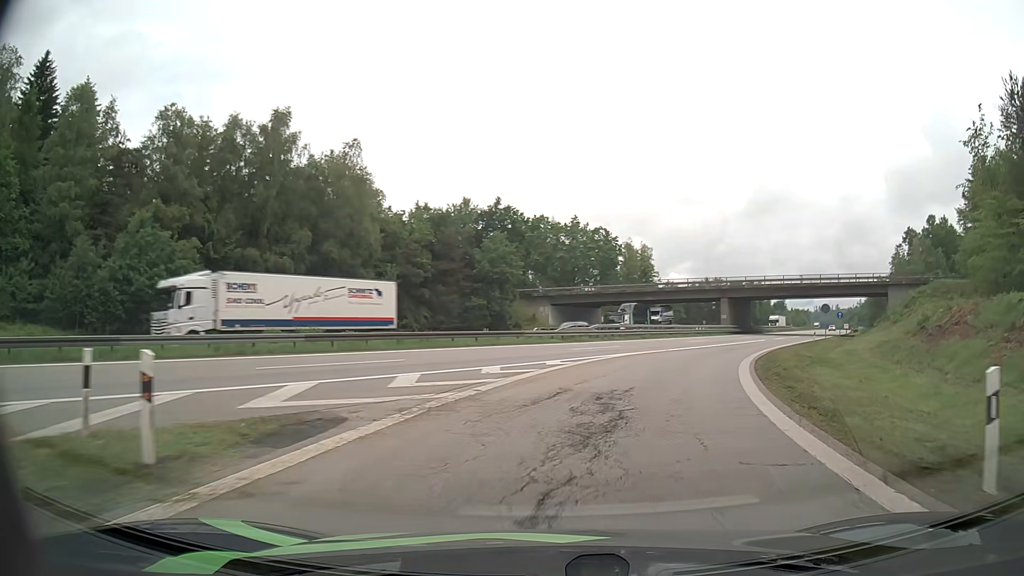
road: motorway_link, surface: asphalt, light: Day
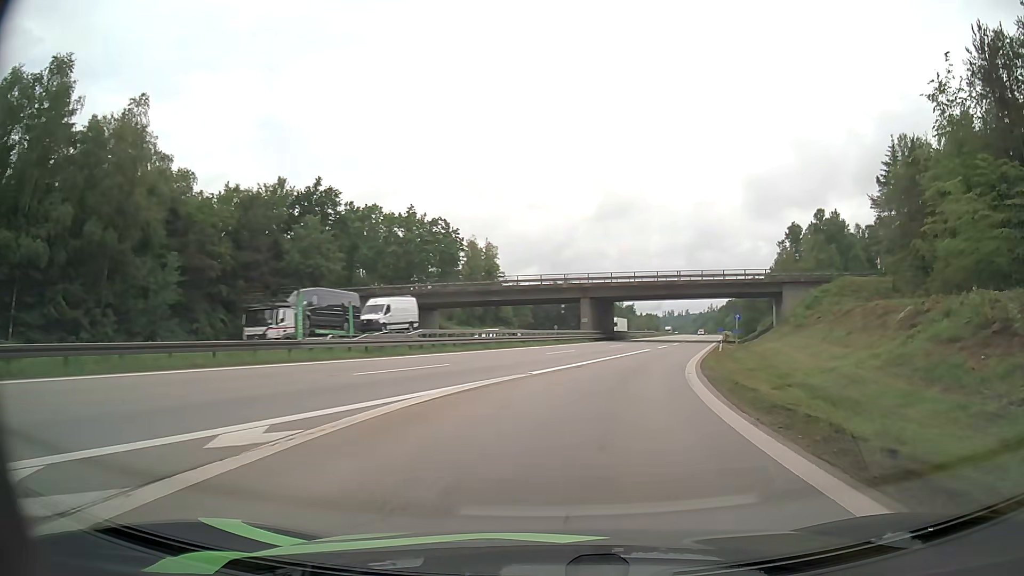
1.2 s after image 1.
(+1.8, +14.4) m; +14°
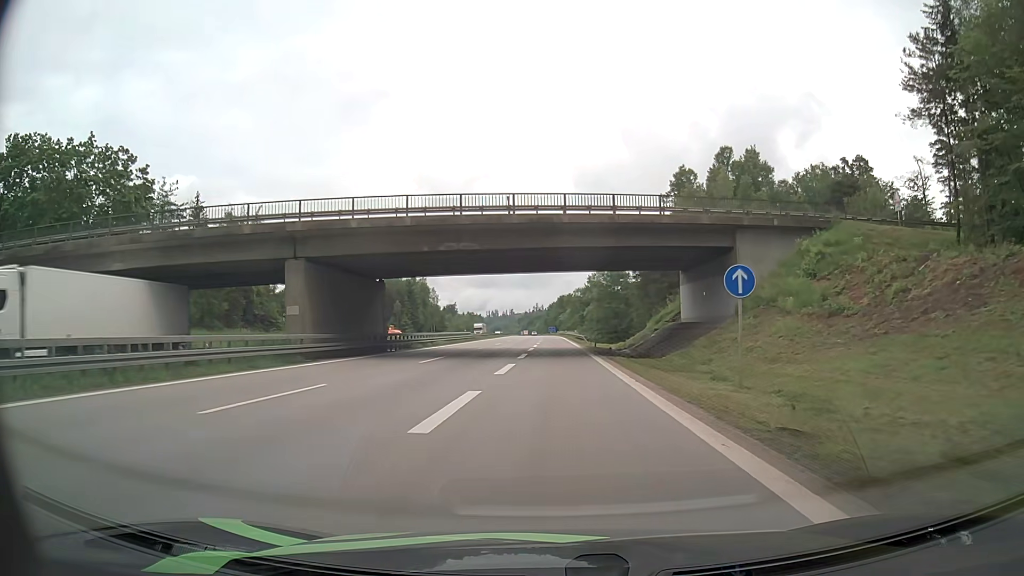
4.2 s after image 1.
(+7.3, +42.0) m; +15°
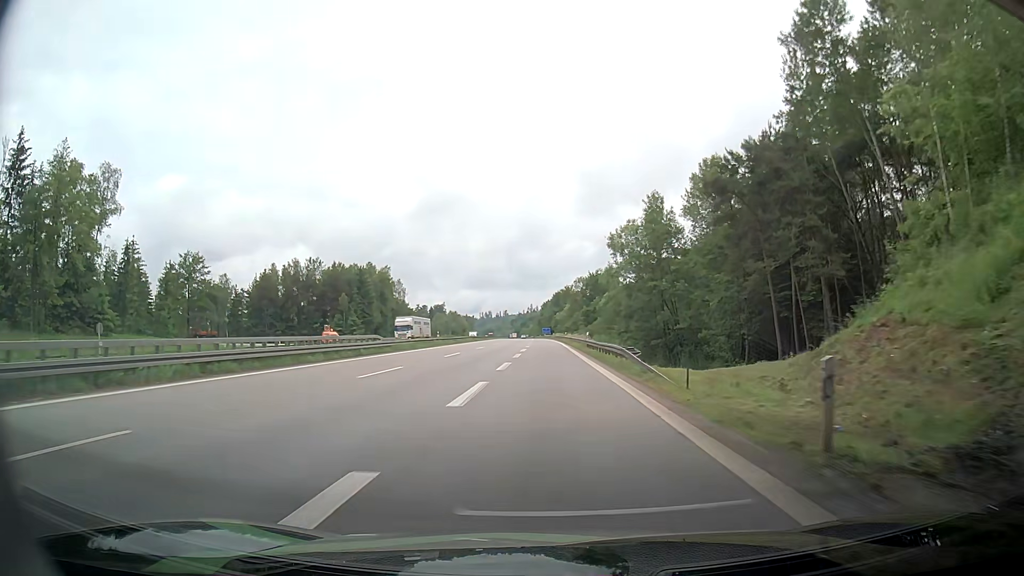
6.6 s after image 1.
(+0.8, +45.3) m; +1°
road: motorway
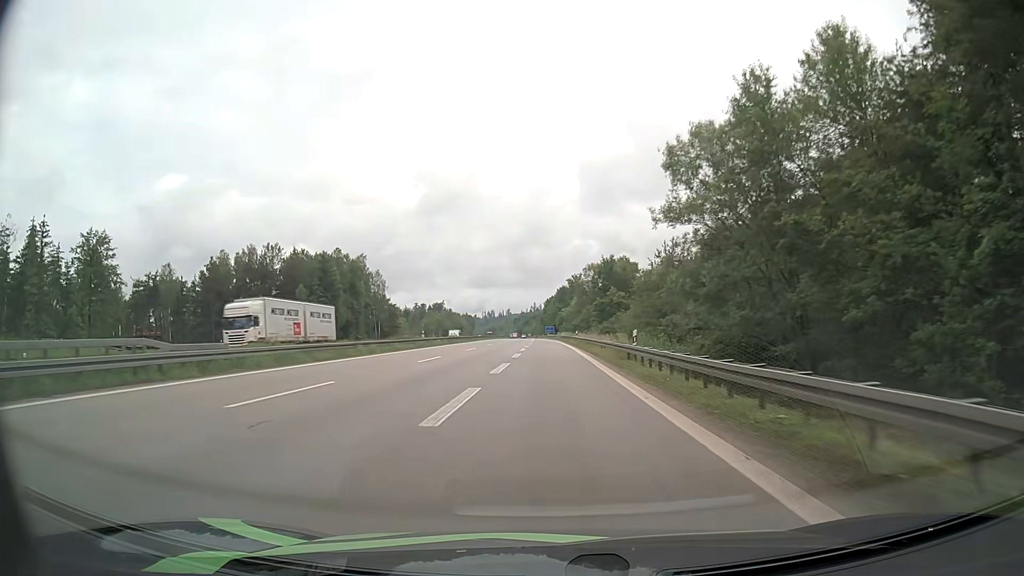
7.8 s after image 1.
(-0.6, +27.2) m; -1°
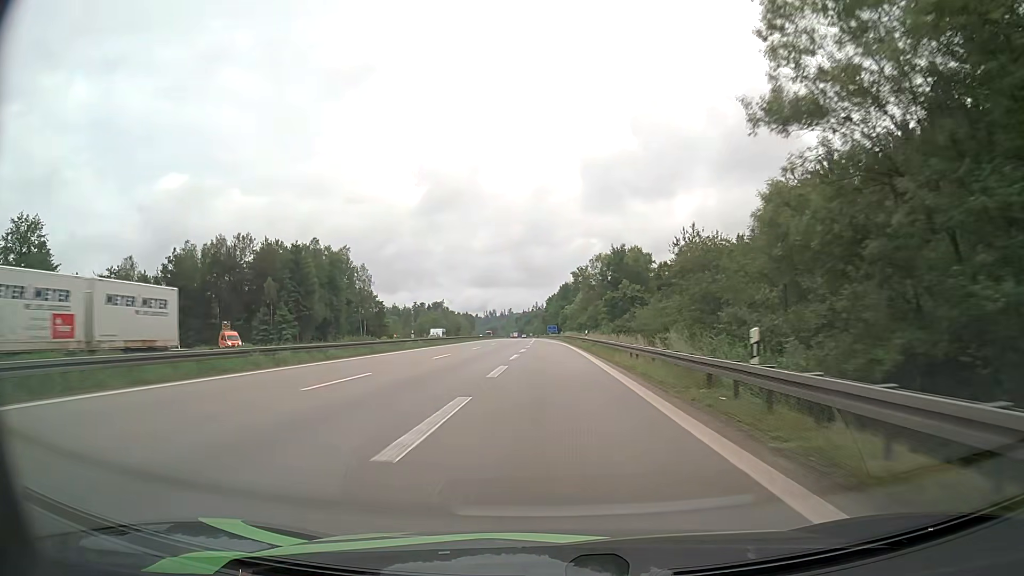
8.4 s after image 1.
(0.0, +14.6) m; 0°
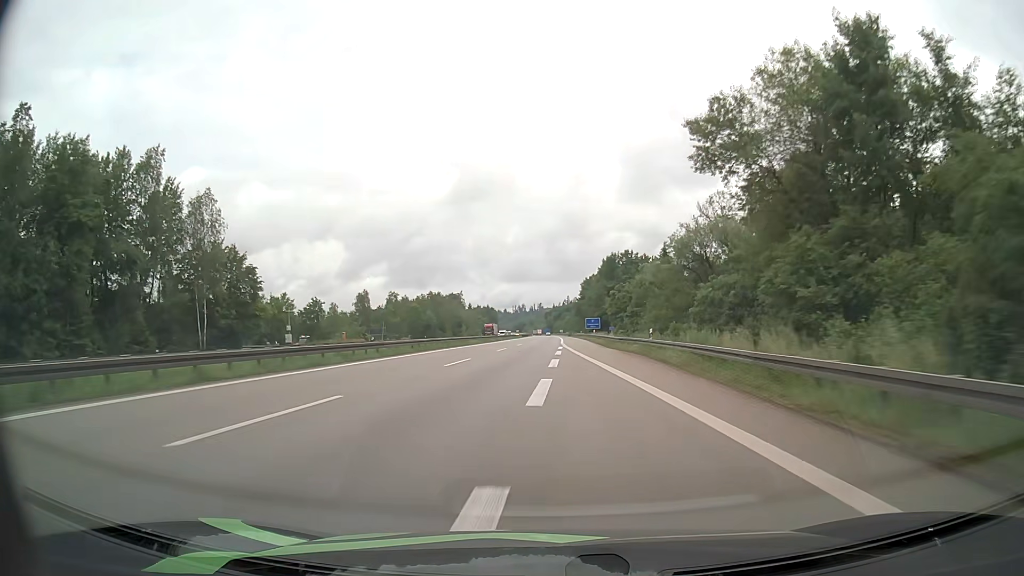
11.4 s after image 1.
(-1.1, +80.5) m; -2°
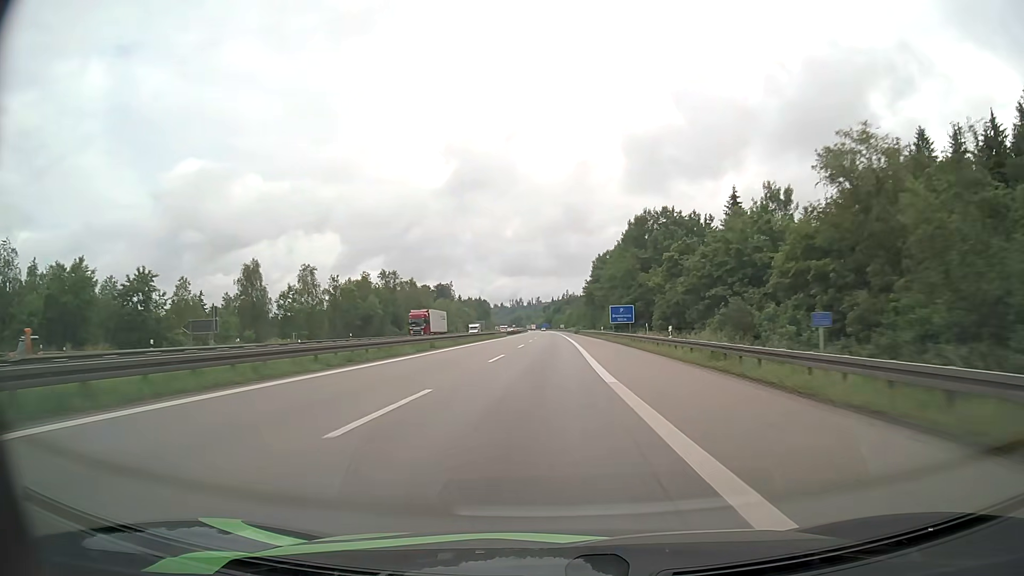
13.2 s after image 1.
(-0.2, +53.2) m; 0°
(0, +10) (0, +20) (0, +30) (0, +40) (0, +50) (0, +60) (+1, +70) (+1, +80) (+1, +90) (+1, +100) m
